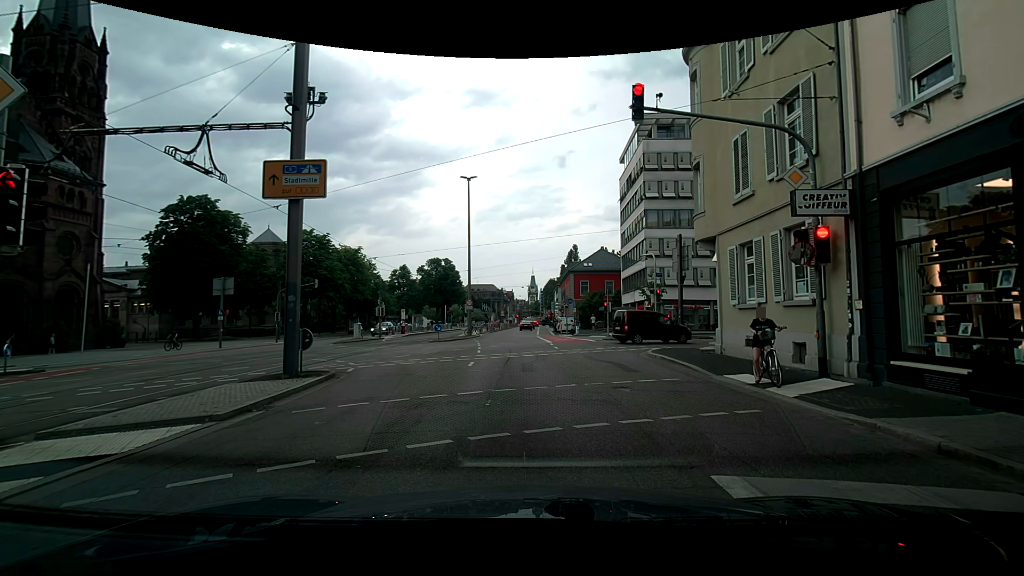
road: secondary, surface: asphalt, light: Day
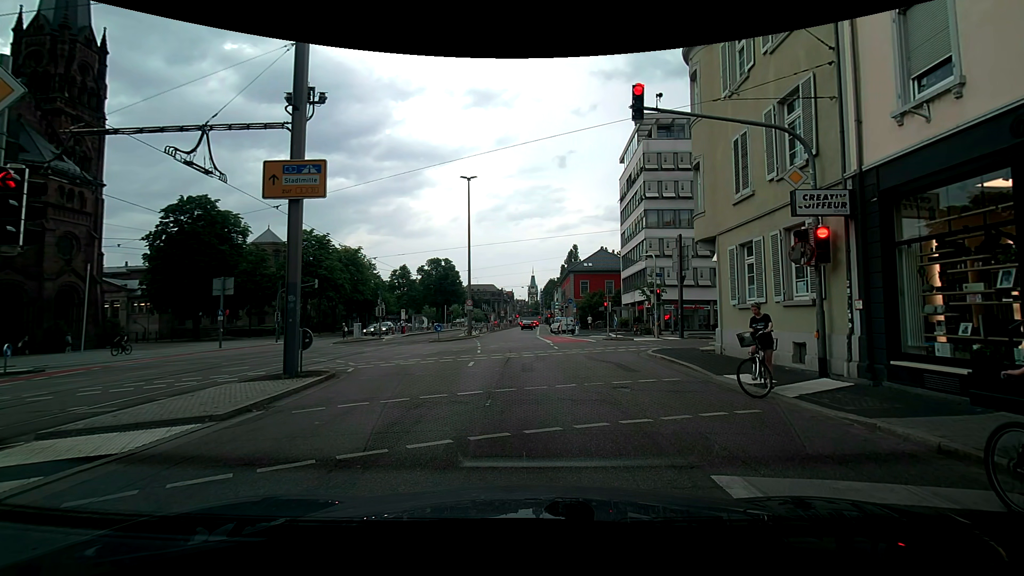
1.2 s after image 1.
(0.0, 0.0) m; 0°
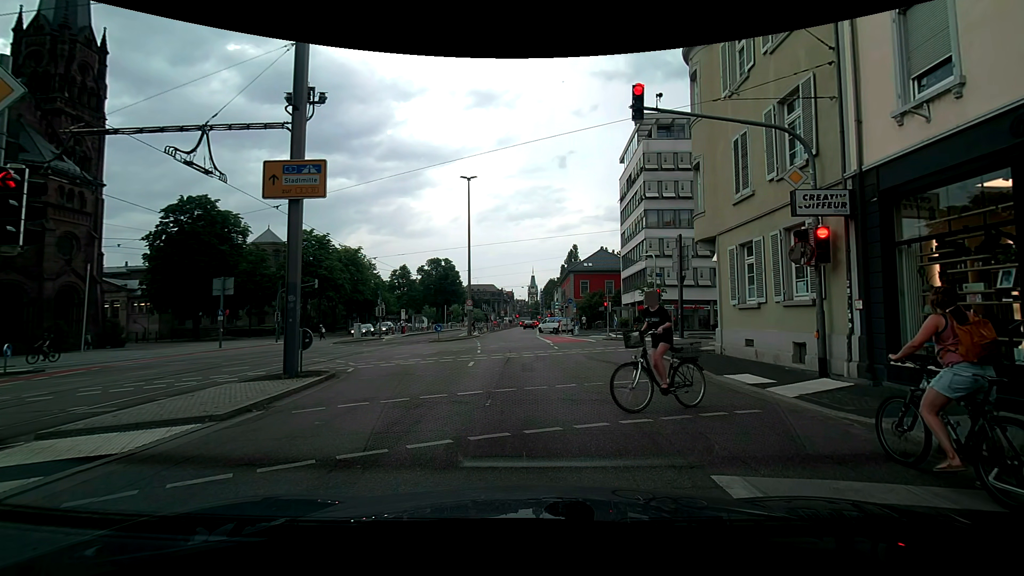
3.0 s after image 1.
(0.0, 0.0) m; 0°
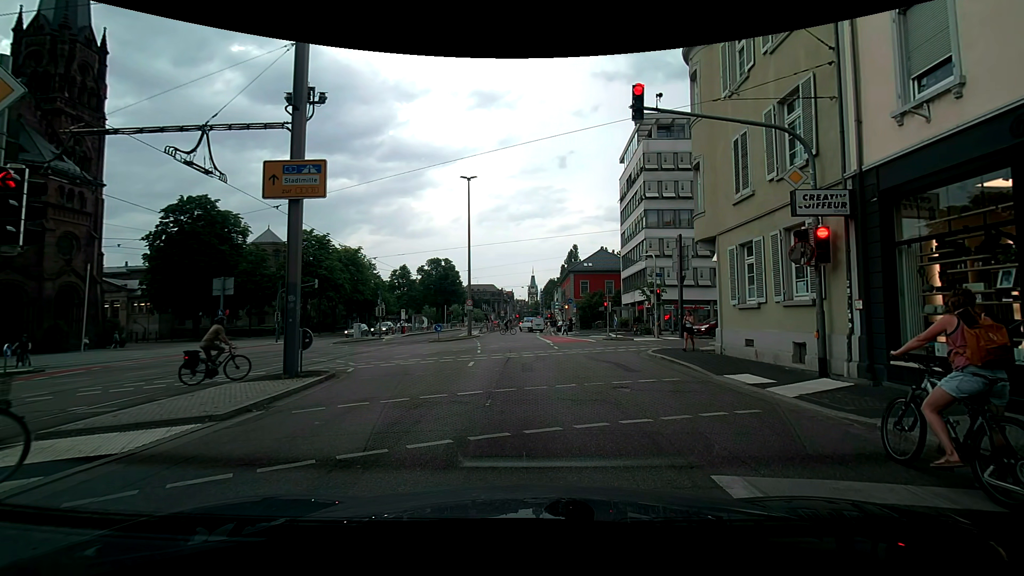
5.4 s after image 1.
(0.0, 0.0) m; 0°
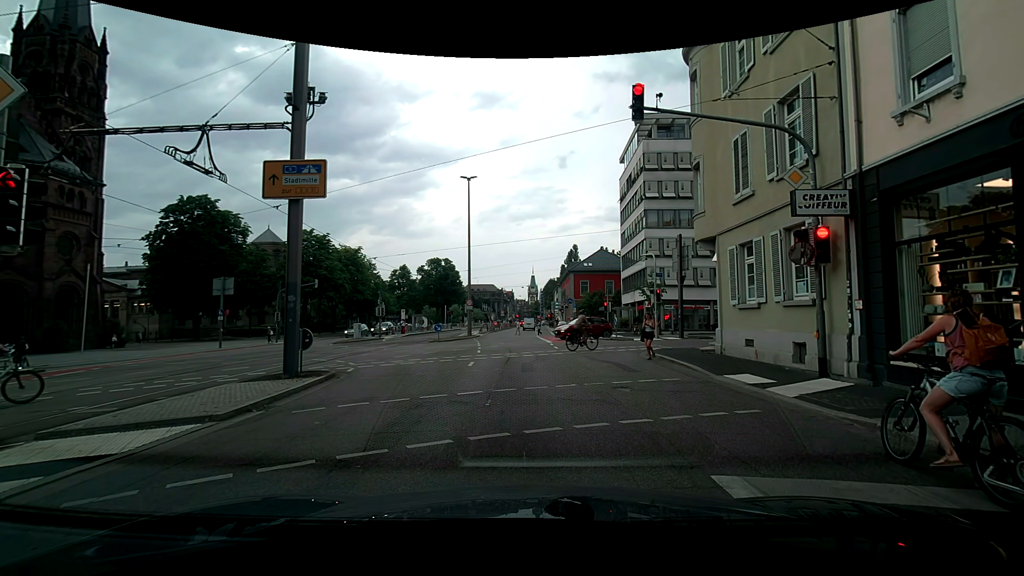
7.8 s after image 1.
(0.0, 0.0) m; 0°
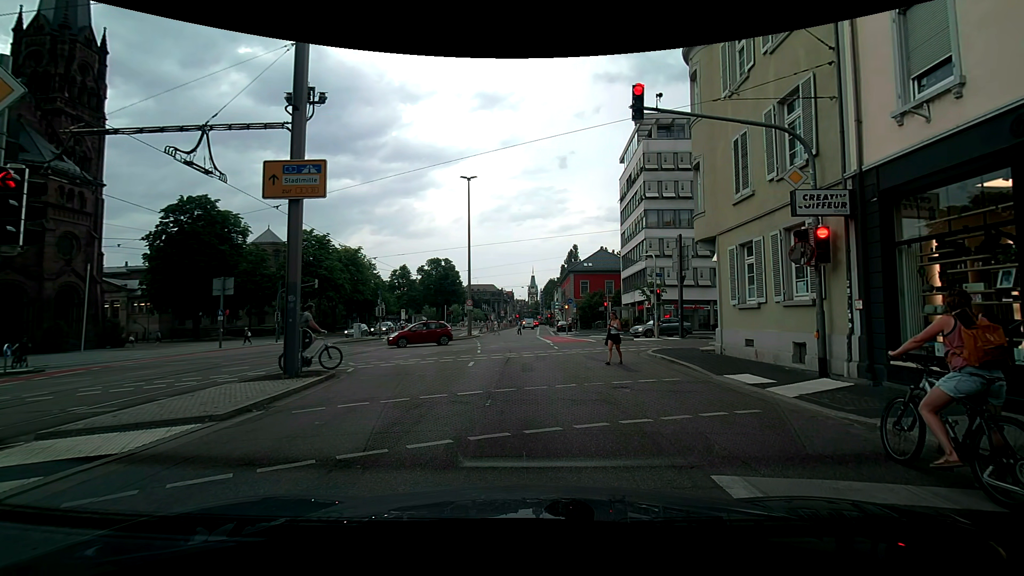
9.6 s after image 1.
(0.0, 0.0) m; 0°
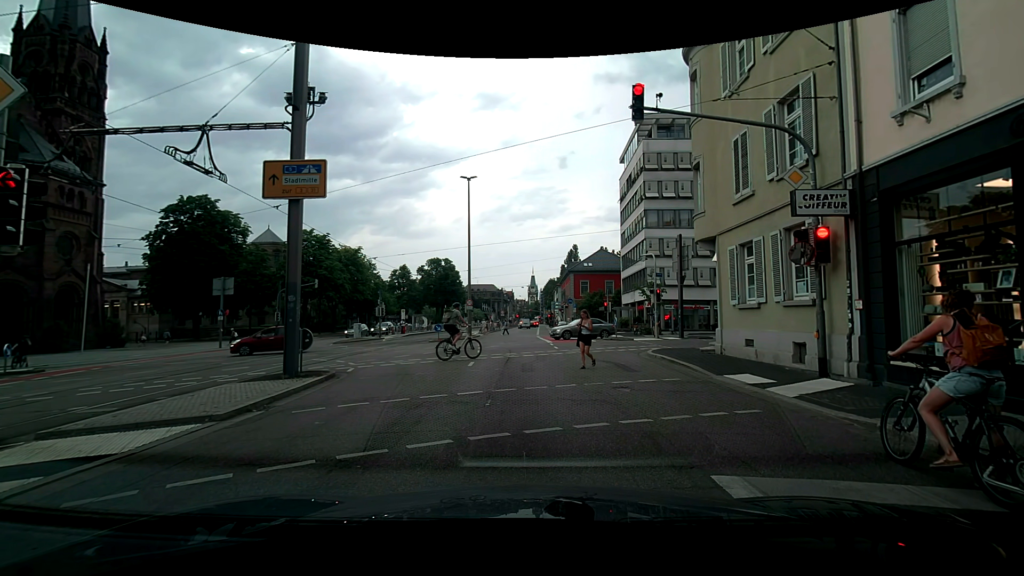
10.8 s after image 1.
(0.0, 0.0) m; 0°
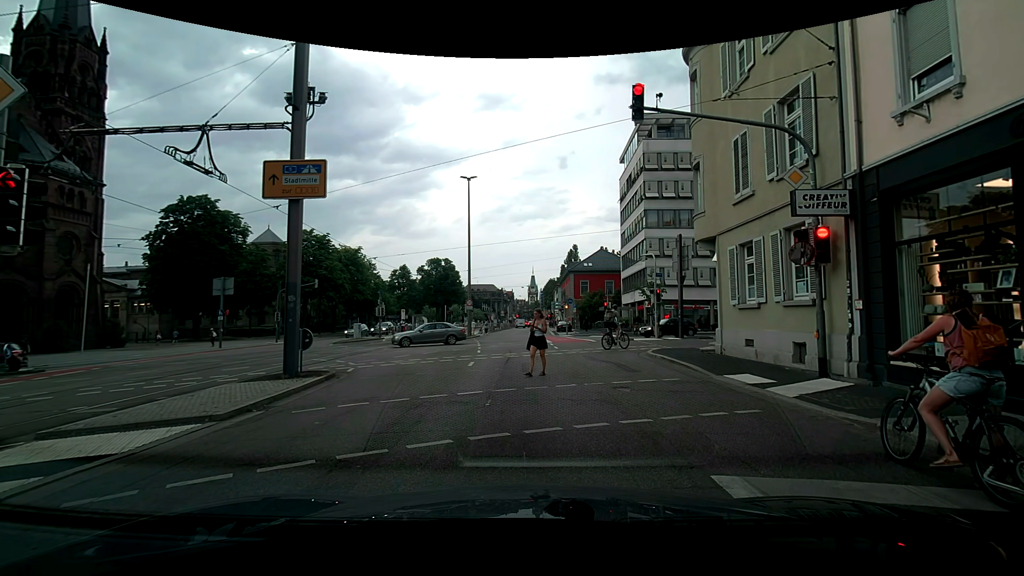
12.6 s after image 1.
(0.0, 0.0) m; 0°
